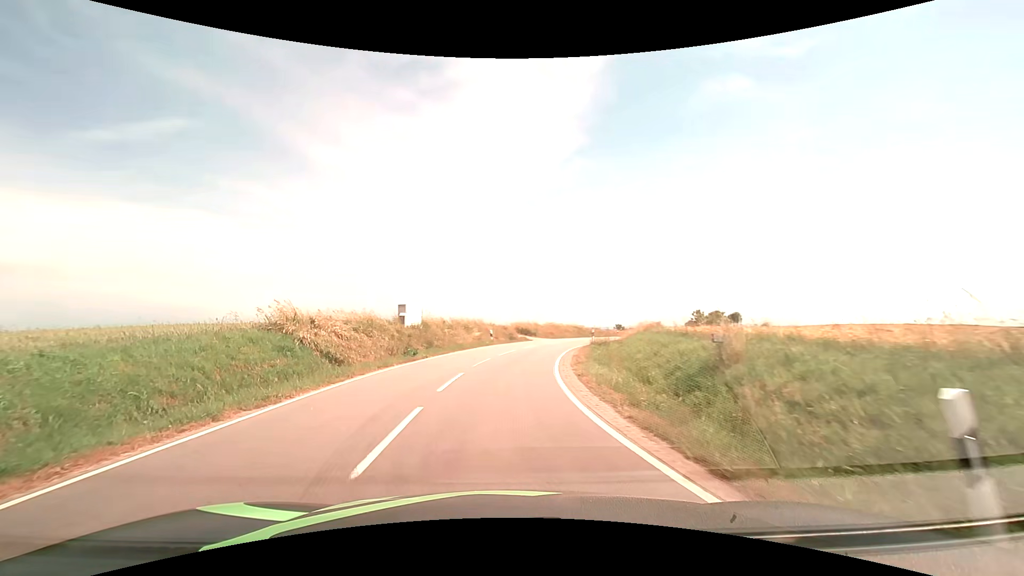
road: tertiary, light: Day
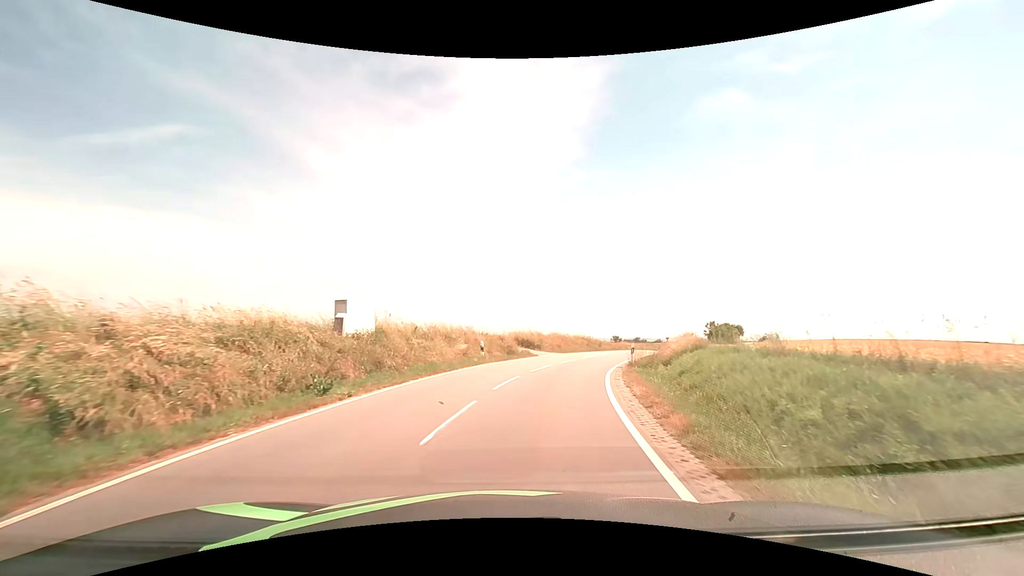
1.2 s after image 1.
(0.0, +10.8) m; +1°
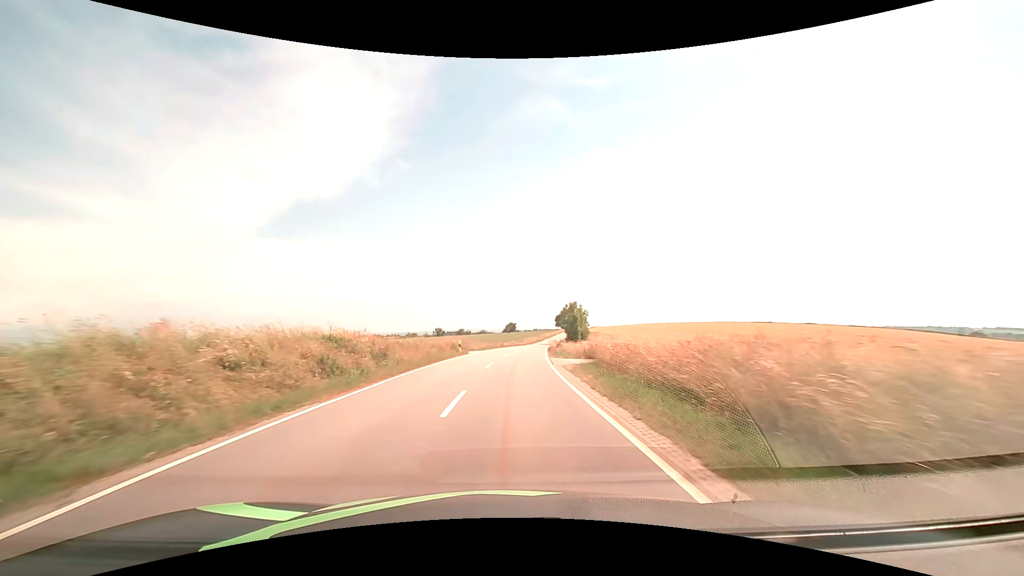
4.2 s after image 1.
(+8.7, +39.9) m; +20°
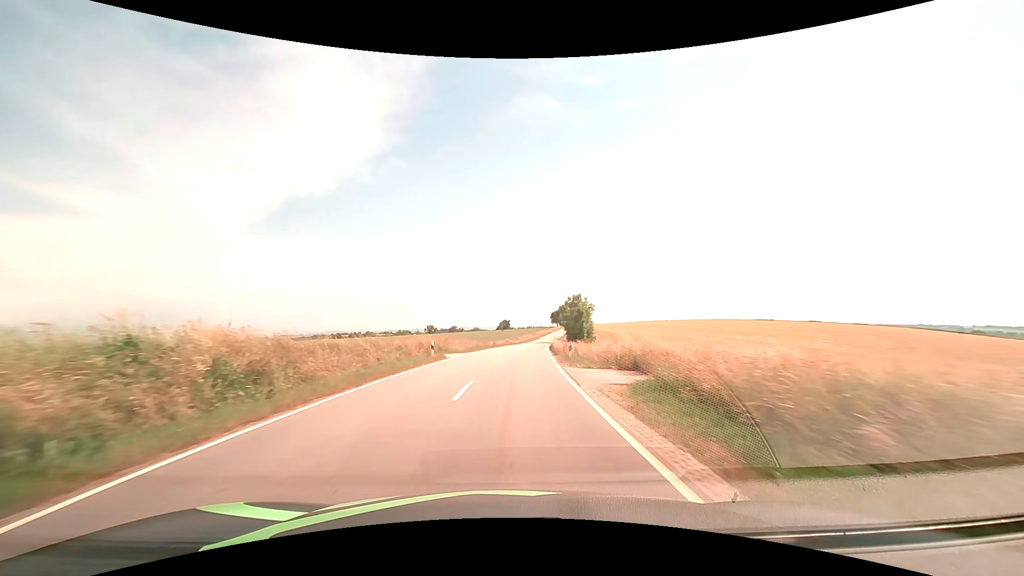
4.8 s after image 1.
(+0.1, +10.6) m; +1°
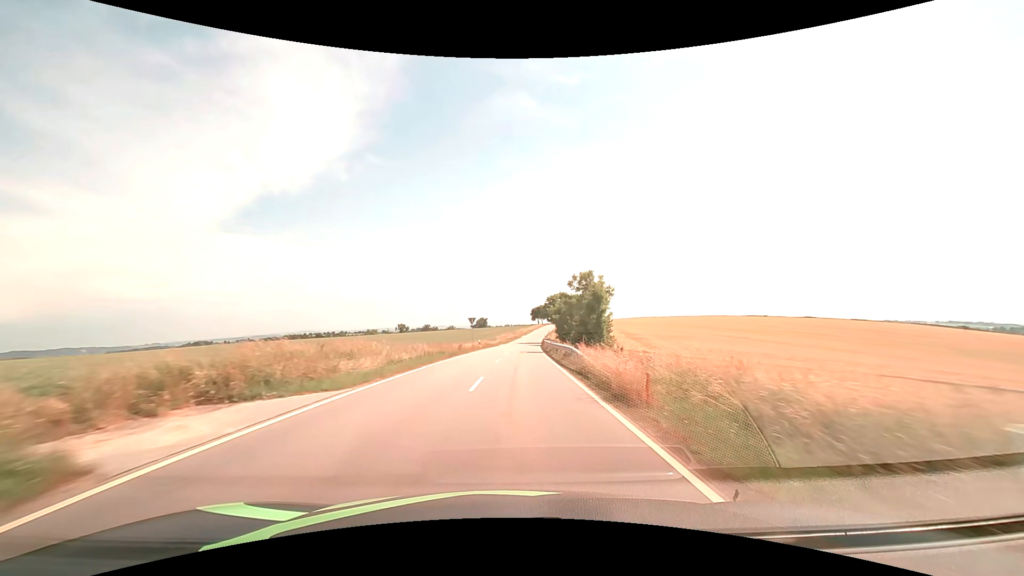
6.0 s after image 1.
(+0.5, +23.2) m; +3°
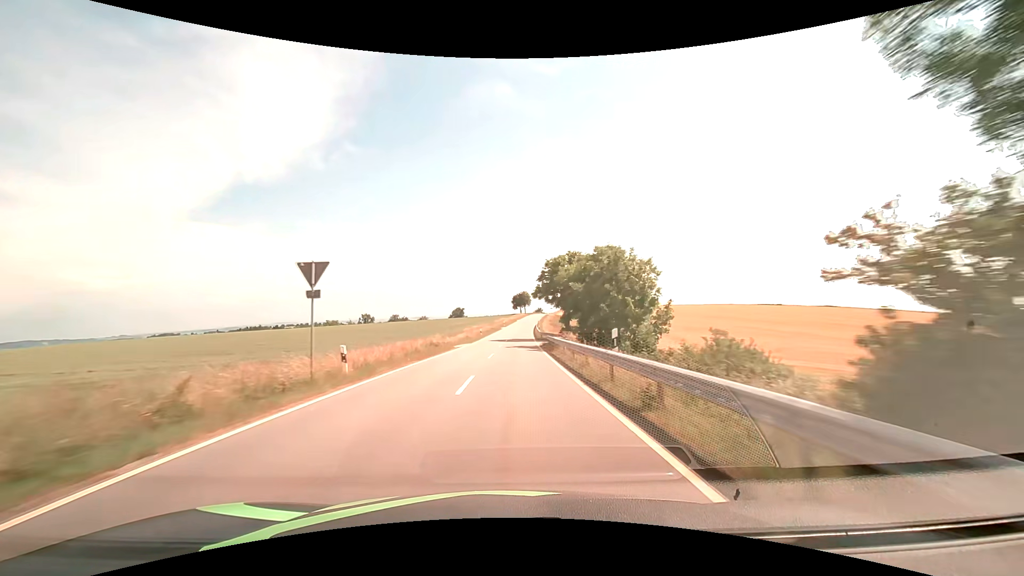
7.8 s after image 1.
(+0.8, +38.0) m; +2°
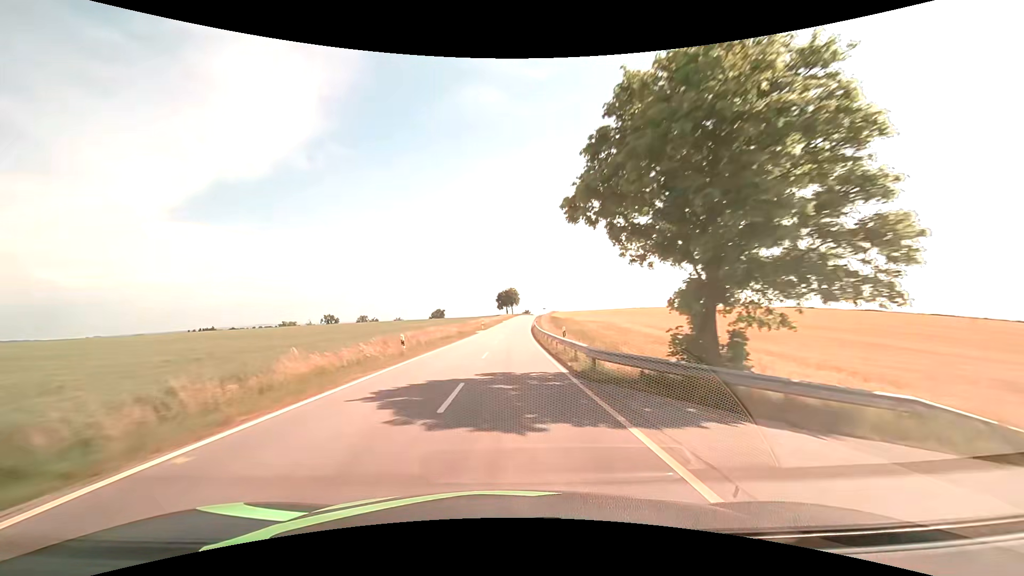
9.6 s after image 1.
(+0.6, +38.7) m; +2°
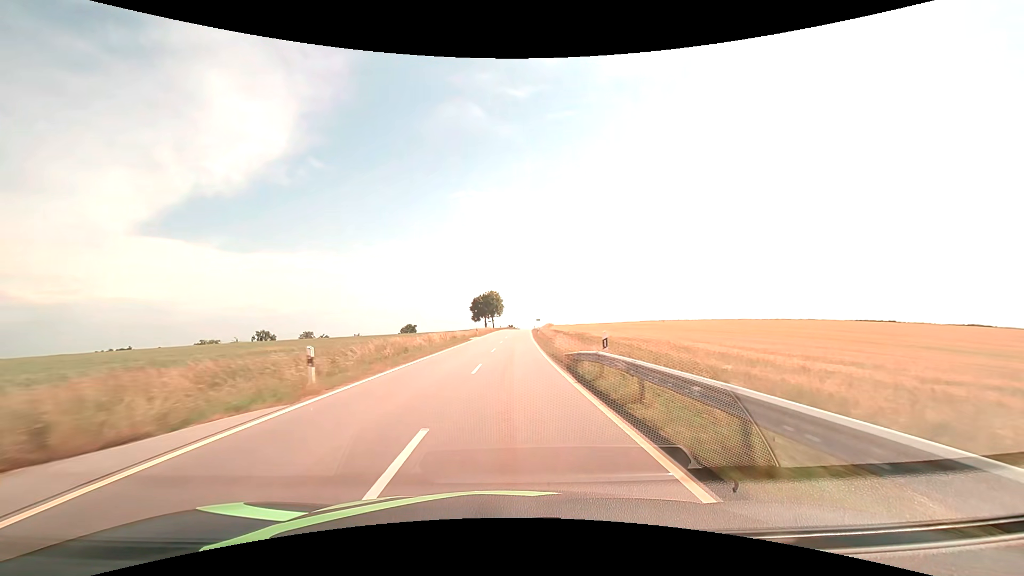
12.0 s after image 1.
(+0.4, +53.9) m; +2°
(0, +10) (0, +20) (0, +30) (+1, +40) (+1, +50) (+1, +60) (+2, +70) (+2, +80) (+3, +90) (+3, +100) m
